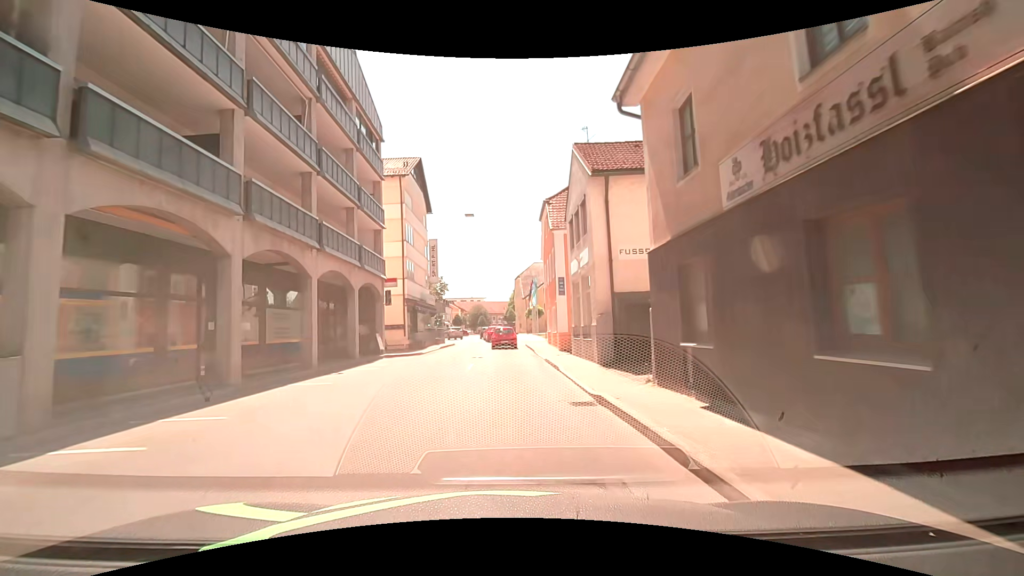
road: secondary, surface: asphalt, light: Day
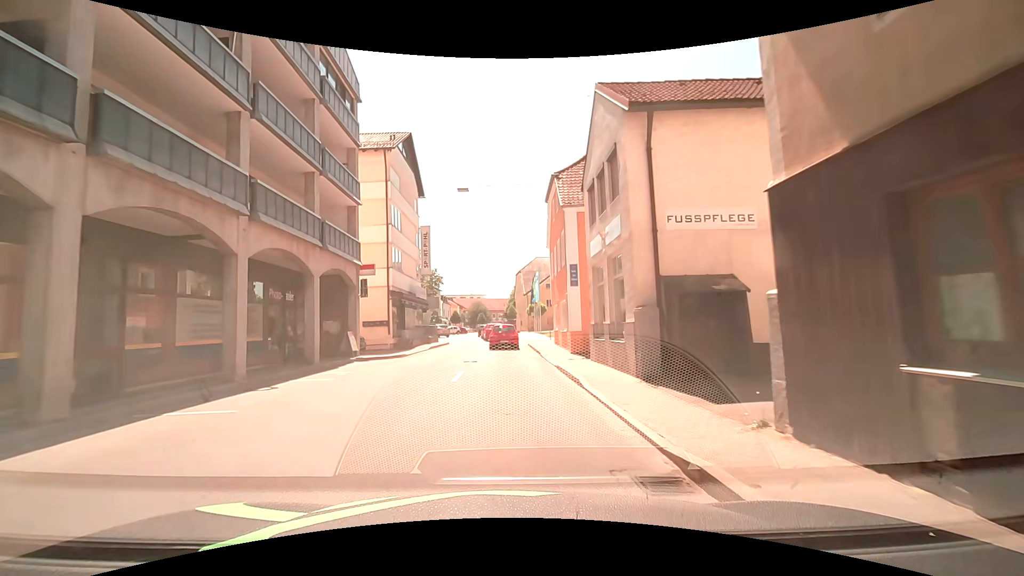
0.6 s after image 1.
(0.0, +4.8) m; -1°
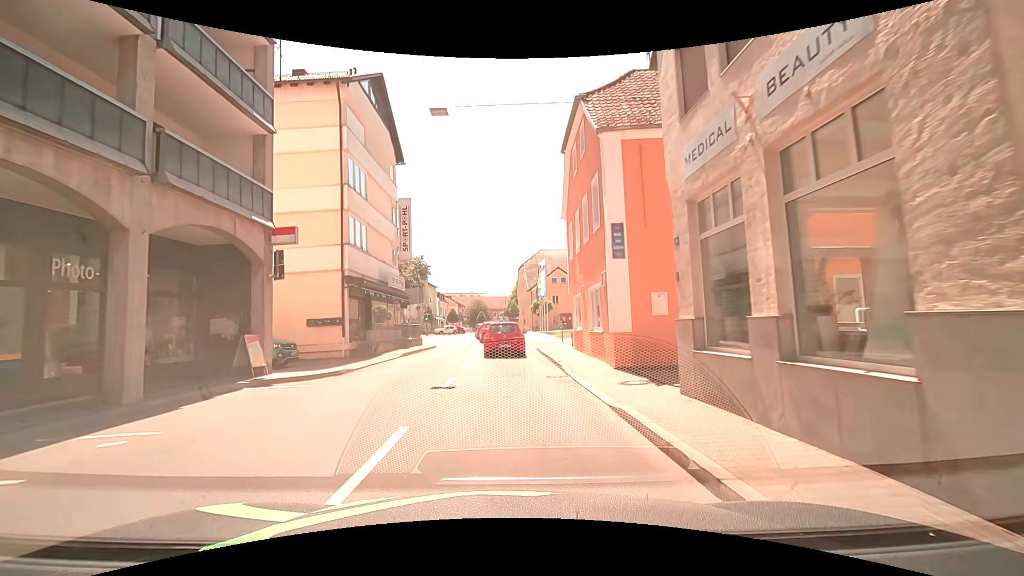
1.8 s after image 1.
(0.0, +8.5) m; 0°
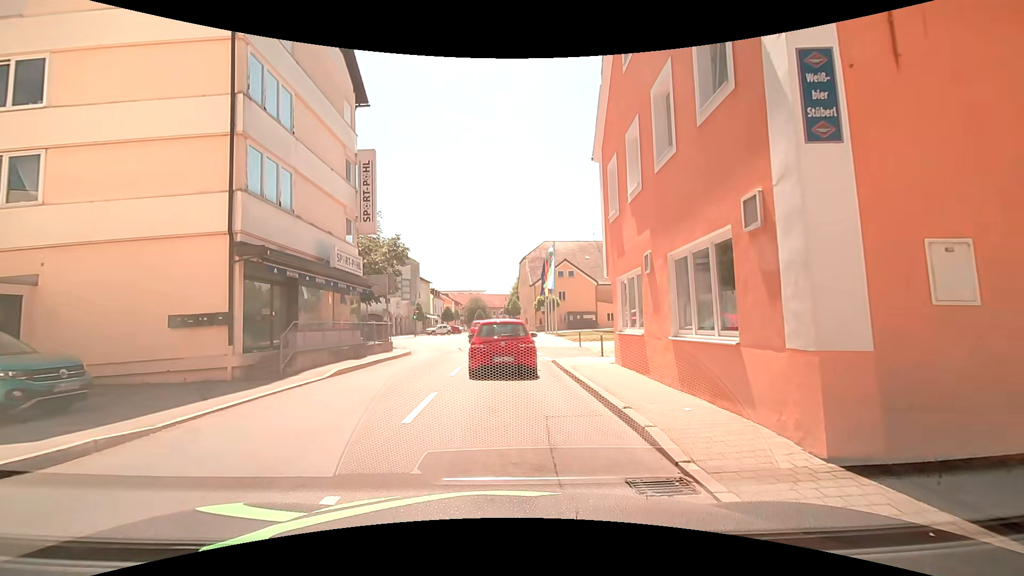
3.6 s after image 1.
(0.0, +8.6) m; -1°
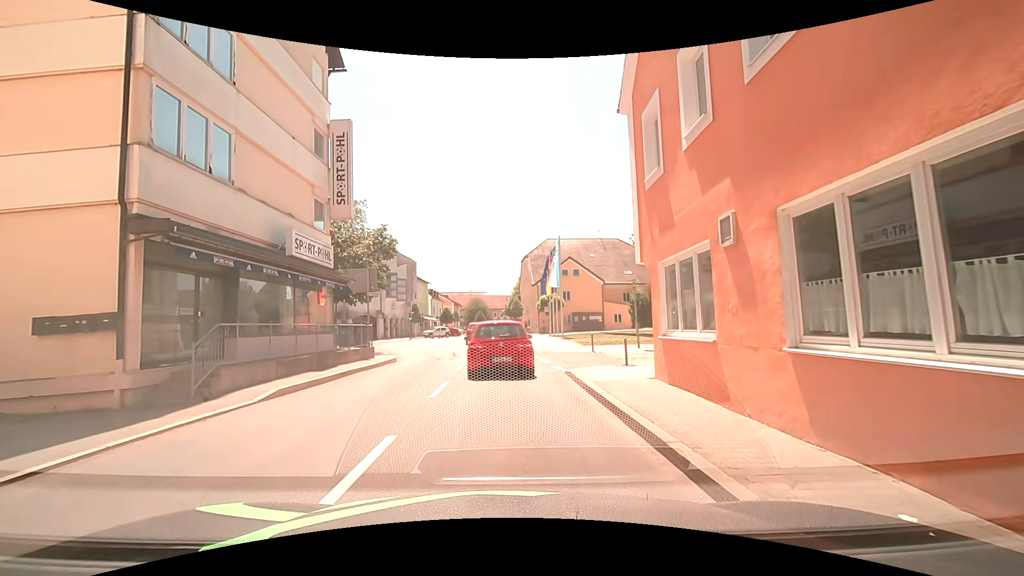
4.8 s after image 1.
(+0.1, +3.7) m; -1°
